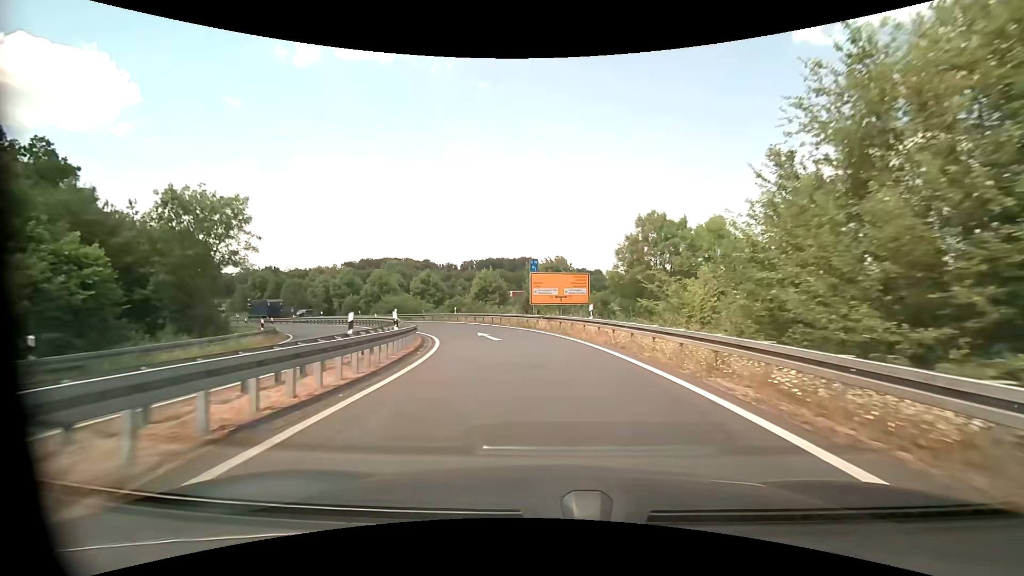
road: motorway_link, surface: asphalt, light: Day
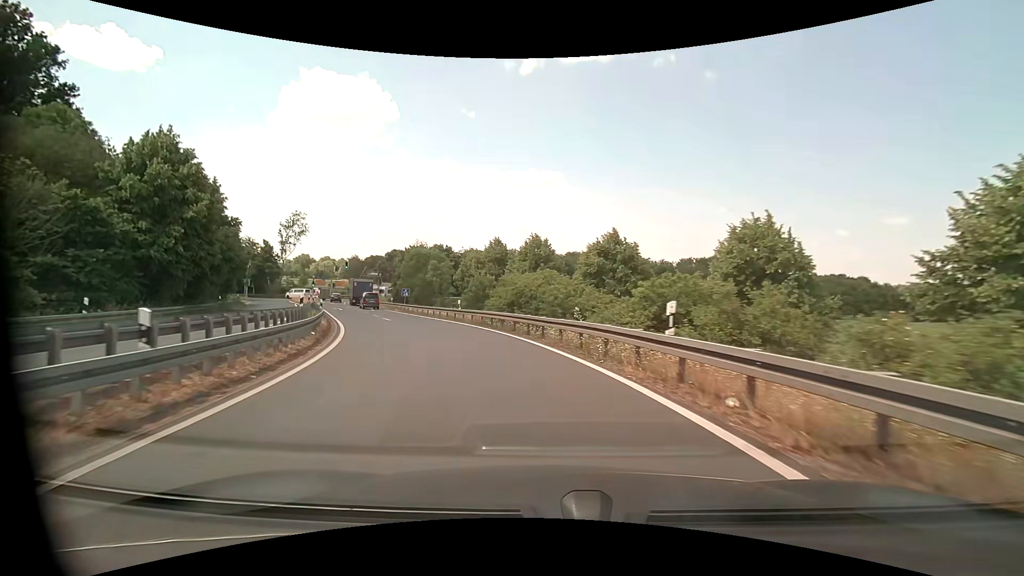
(-5.7, +38.0) m; -23°
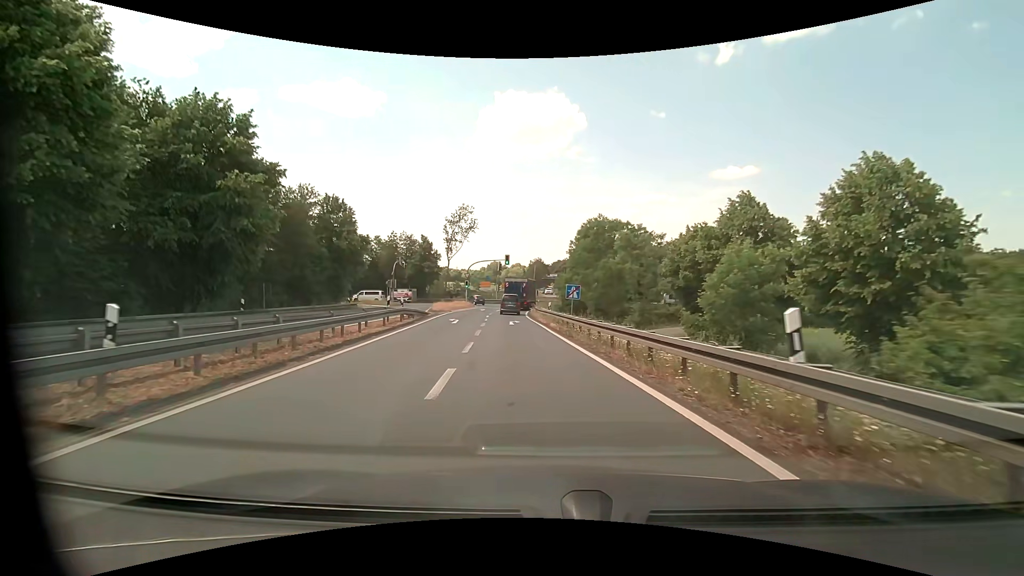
(-5.2, +25.2) m; -22°
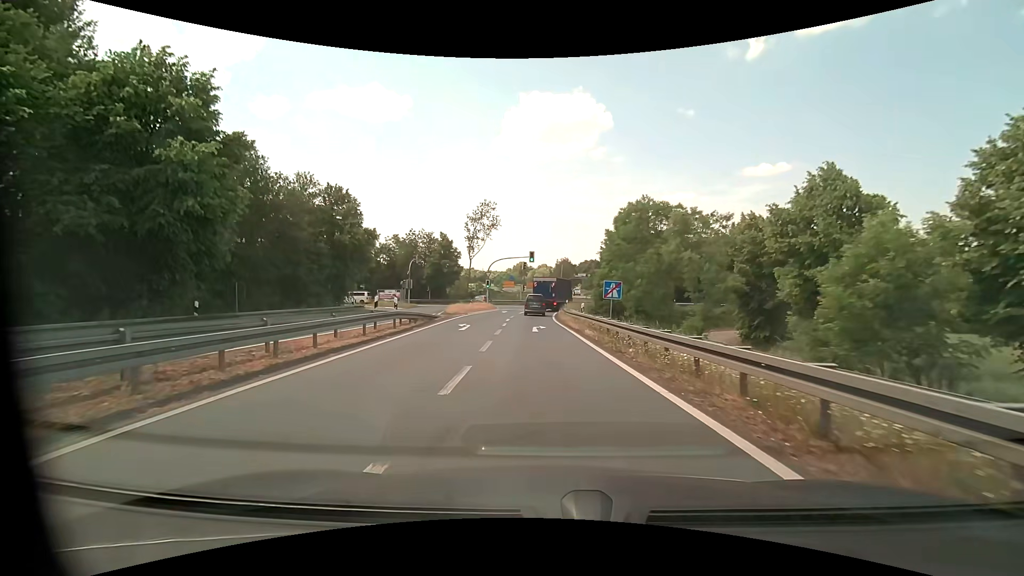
(-0.2, +5.8) m; -3°
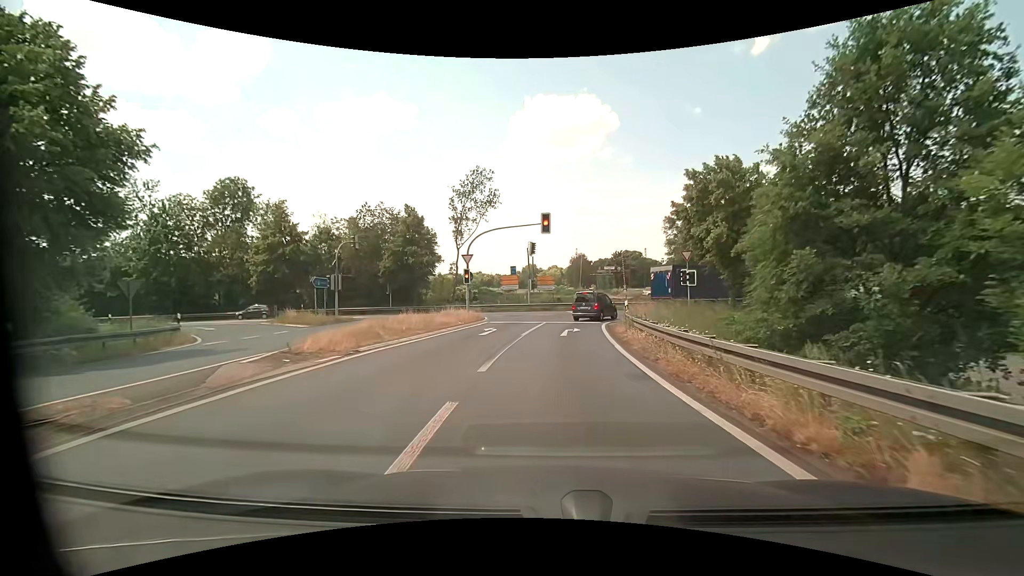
(-1.4, +27.5) m; -2°
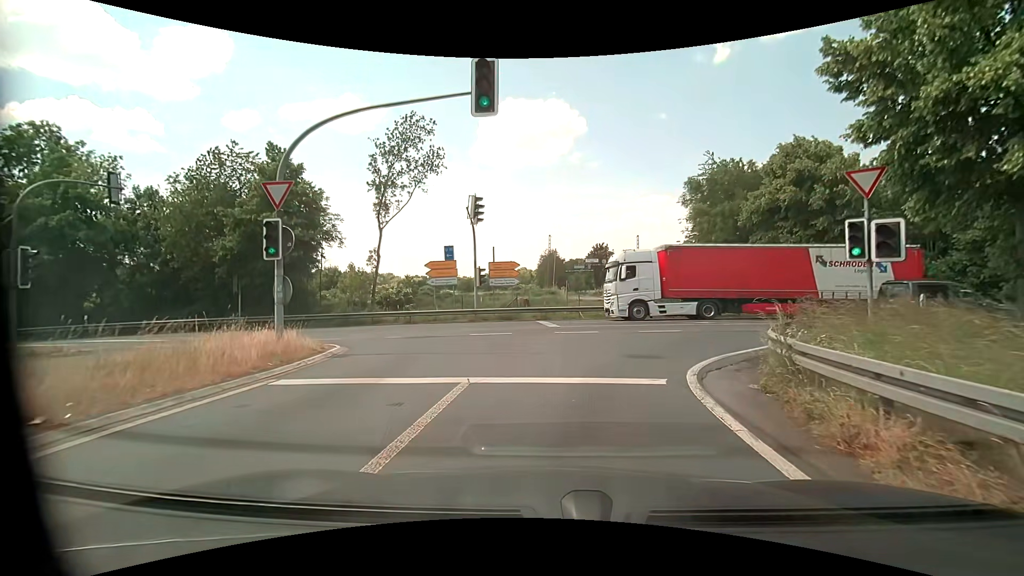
(+0.7, +20.9) m; +4°
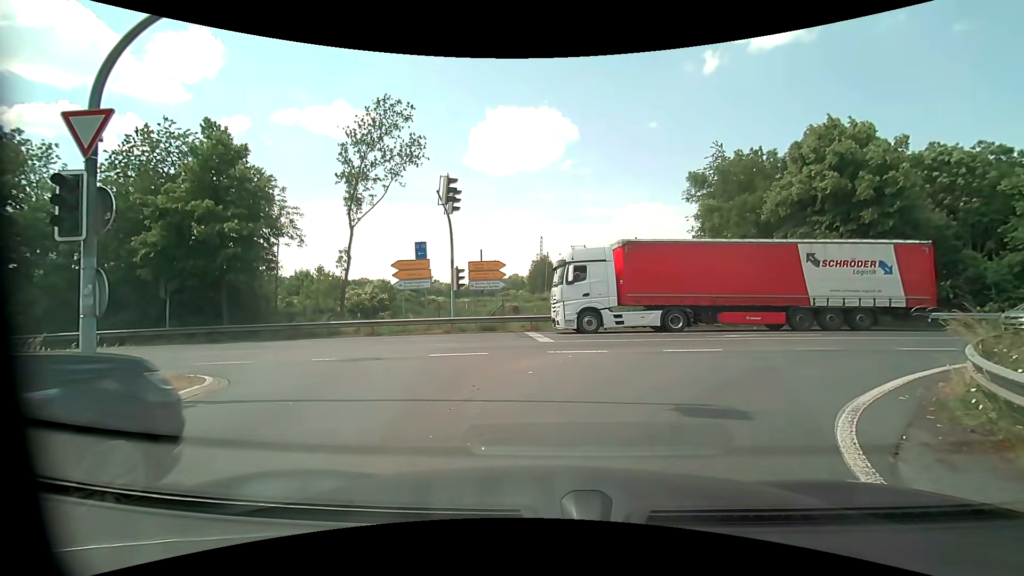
(0.0, +4.8) m; +1°
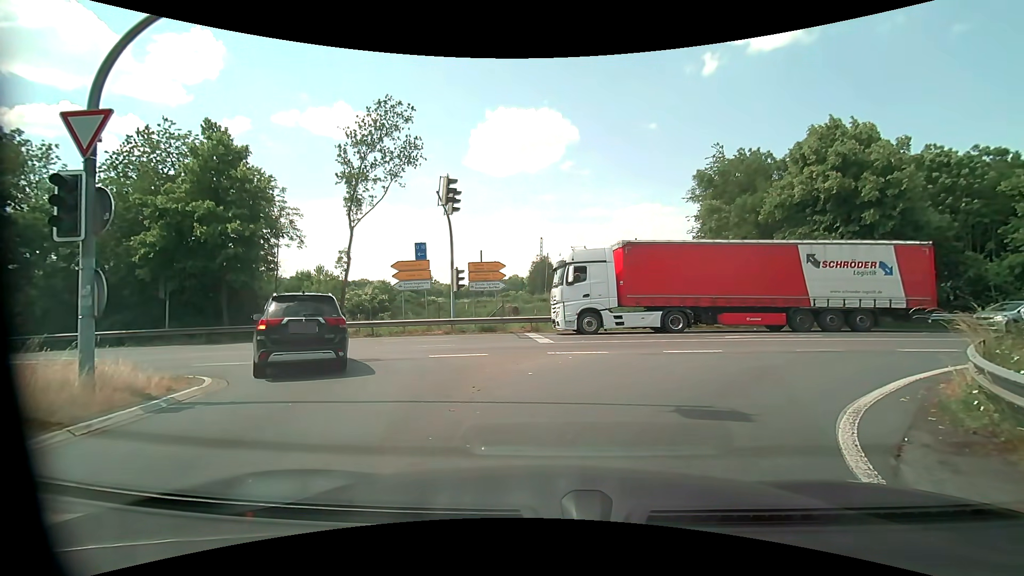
(0.0, 0.0) m; 0°
(+2, +10) (+8, +17) (+18, +20) (+28, +21) (+38, +22) (+48, +23) (+58, +24) (+68, +25) (+77, +27) (+87, +28) m
